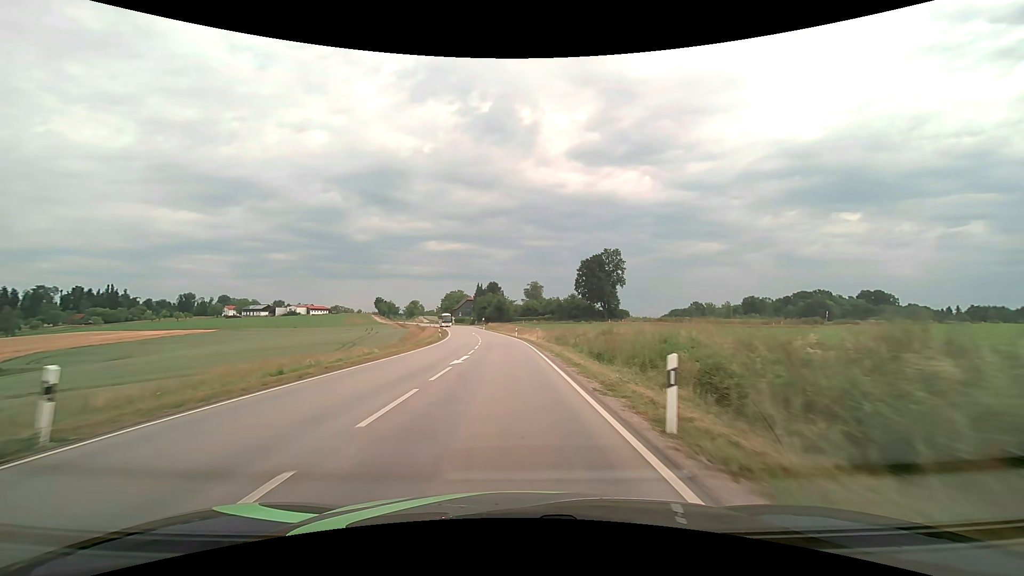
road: secondary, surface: asphalt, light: Day
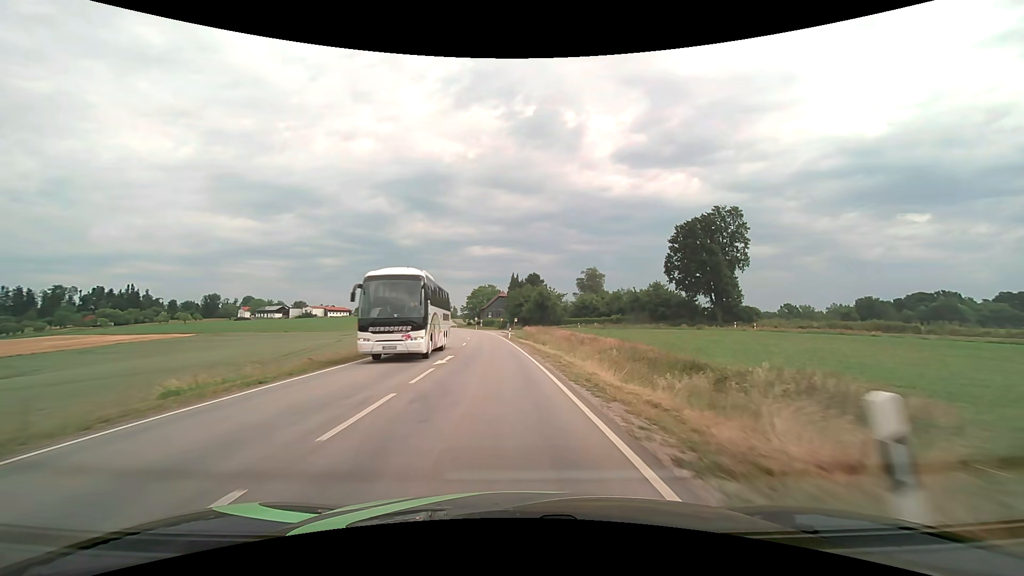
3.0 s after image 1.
(-1.7, +54.5) m; -5°
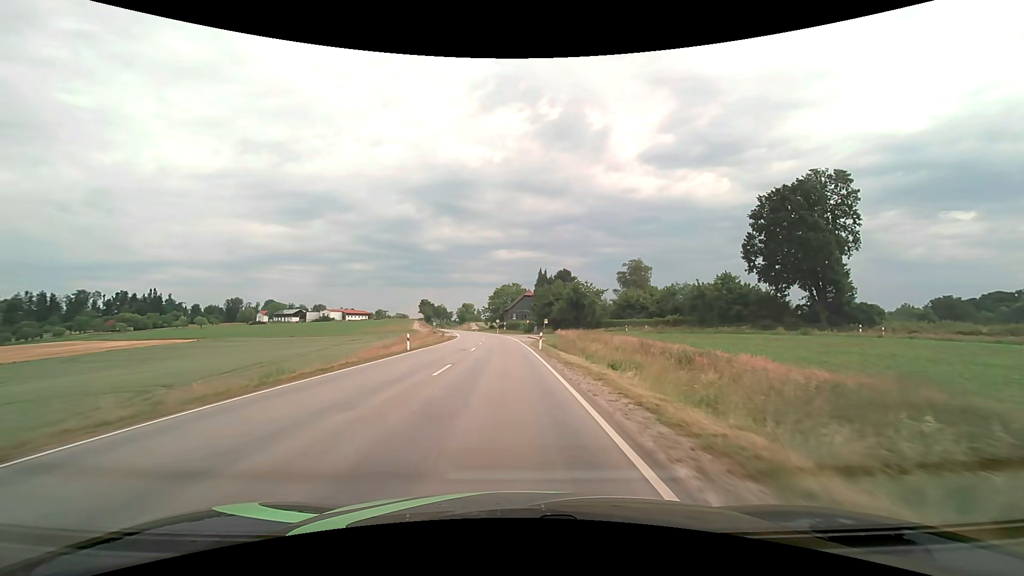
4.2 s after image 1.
(-0.5, +20.7) m; -3°
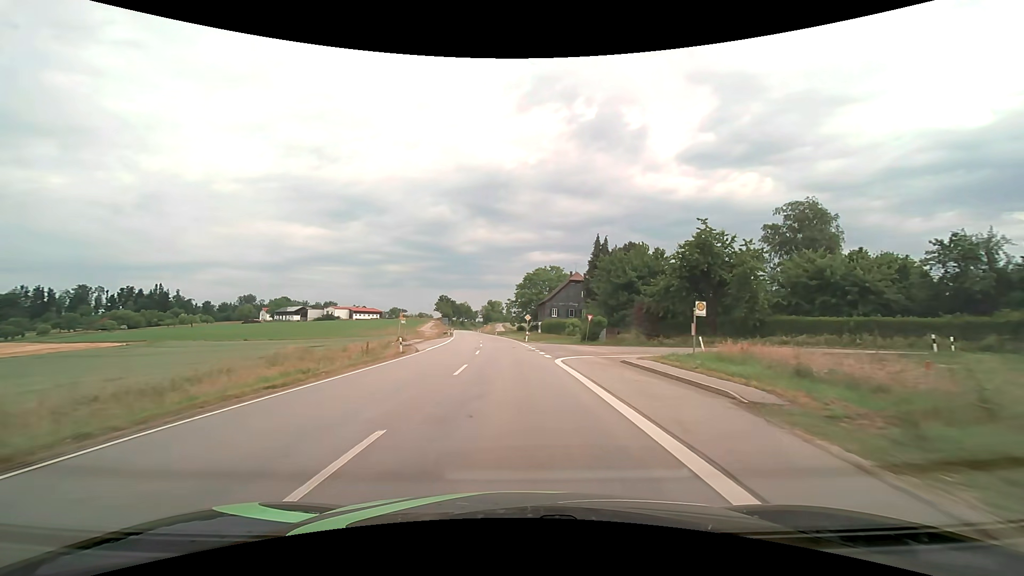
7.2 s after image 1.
(-1.8, +51.8) m; -4°
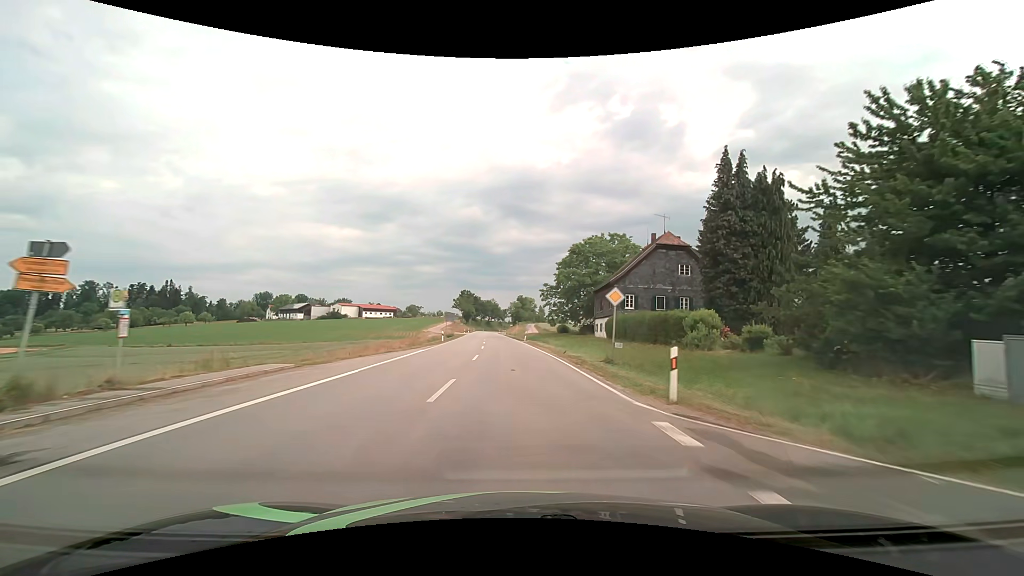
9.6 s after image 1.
(-1.4, +41.6) m; -4°
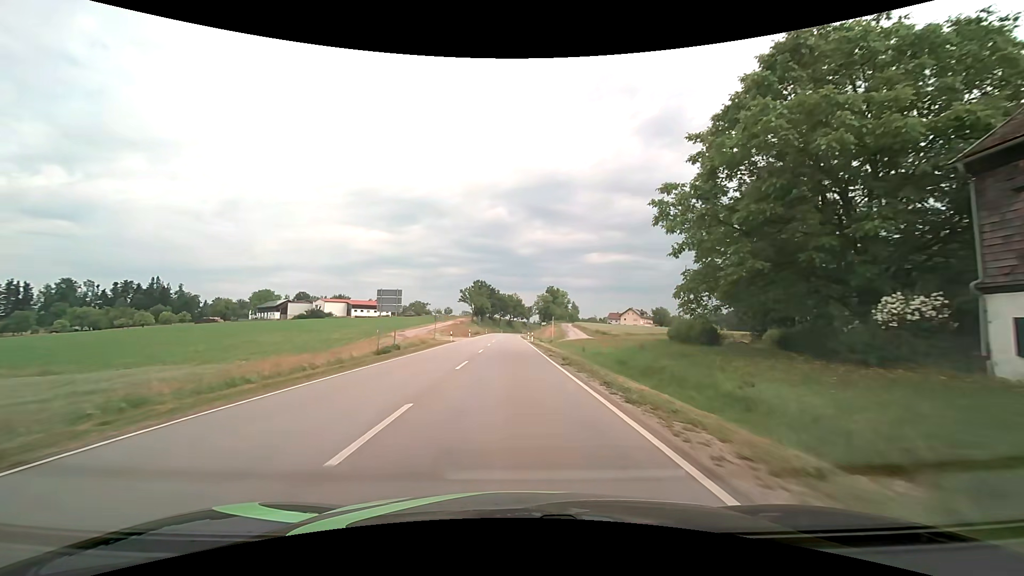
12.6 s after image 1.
(-1.6, +52.2) m; -3°
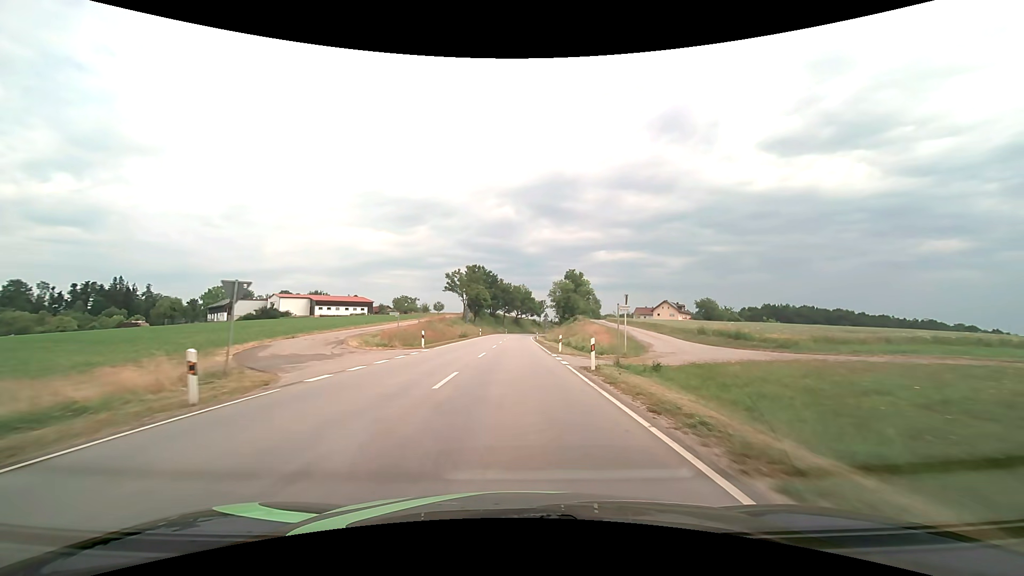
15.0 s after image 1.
(-0.5, +42.1) m; -1°
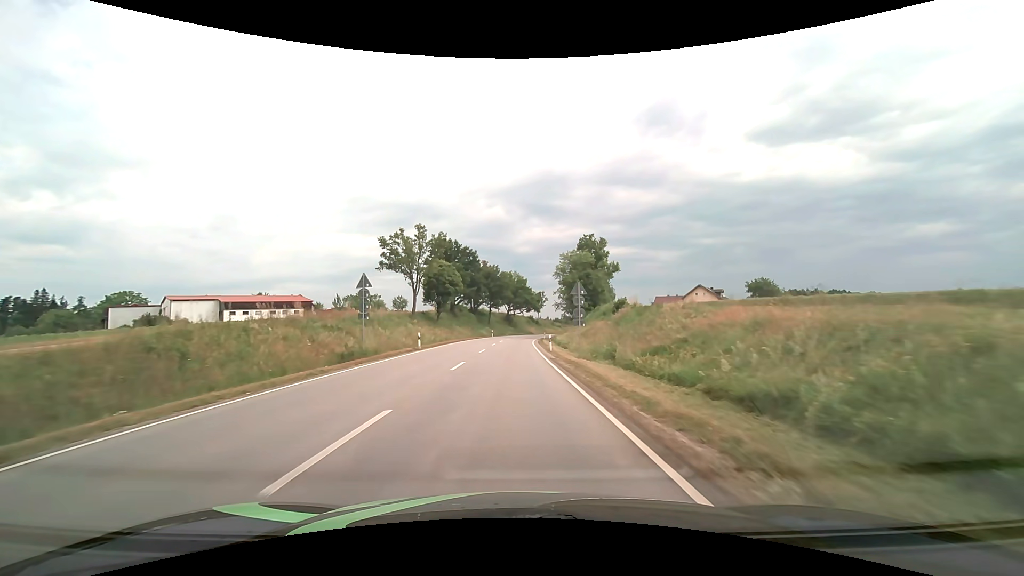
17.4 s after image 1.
(+0.4, +42.8) m; +1°
(0, +10) (0, +20) (0, +30) (0, +40) (0, +50) (0, +60) (+1, +70) (+2, +80) (+2, +90) (+4, +100) m
